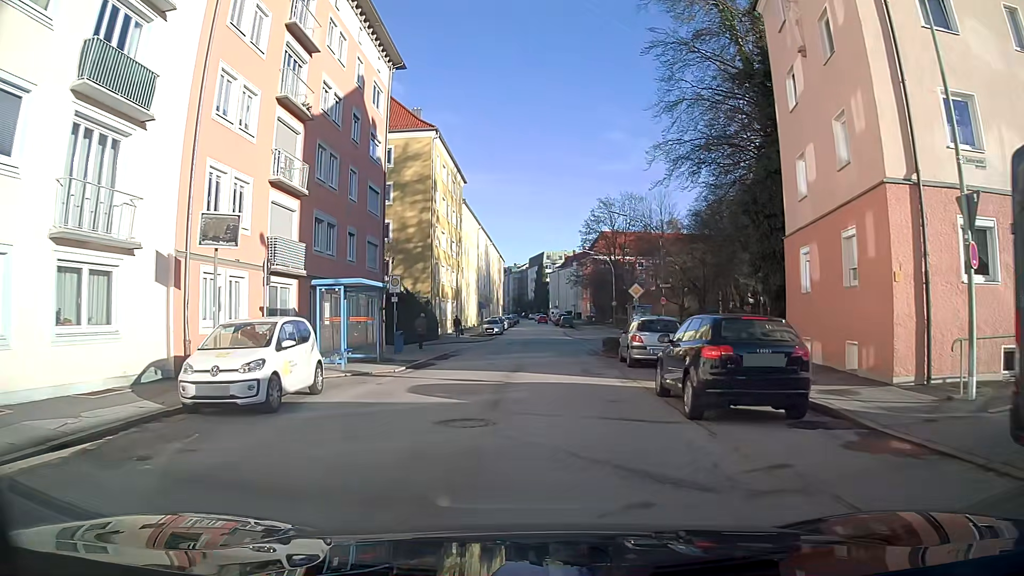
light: Day
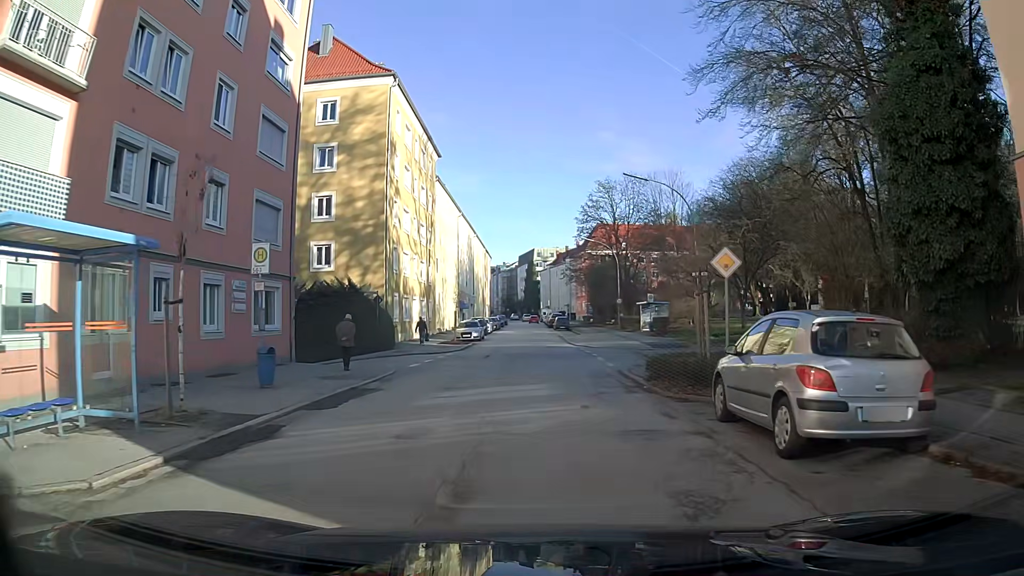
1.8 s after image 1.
(+0.1, +12.8) m; +1°
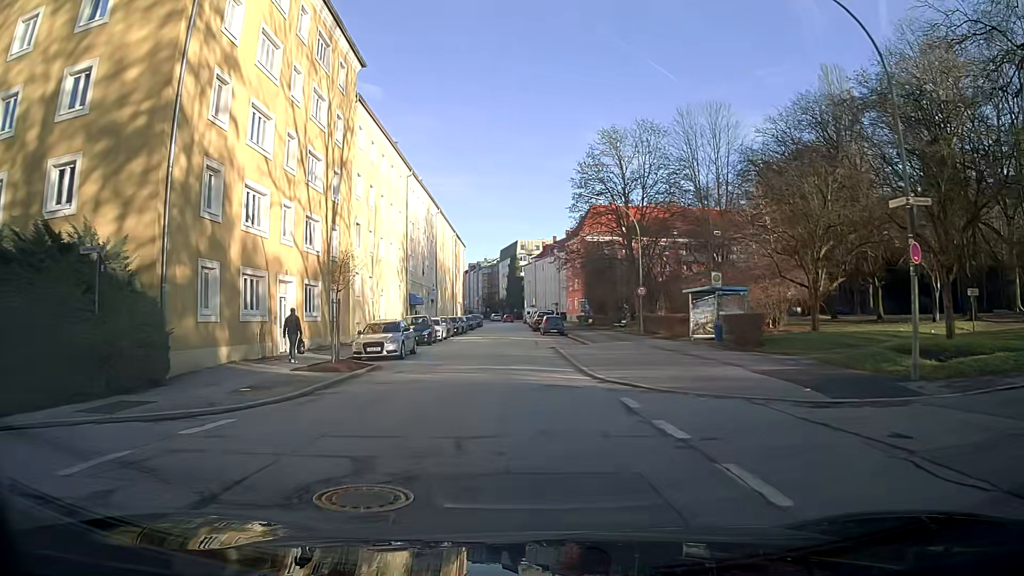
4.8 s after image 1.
(+0.5, +22.7) m; +1°
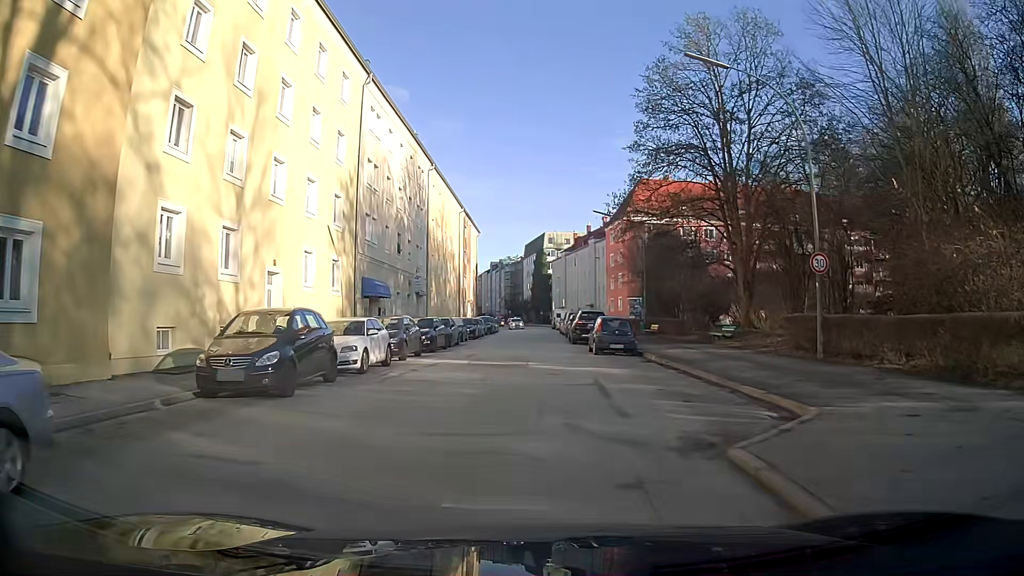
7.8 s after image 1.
(-0.4, +23.7) m; -2°
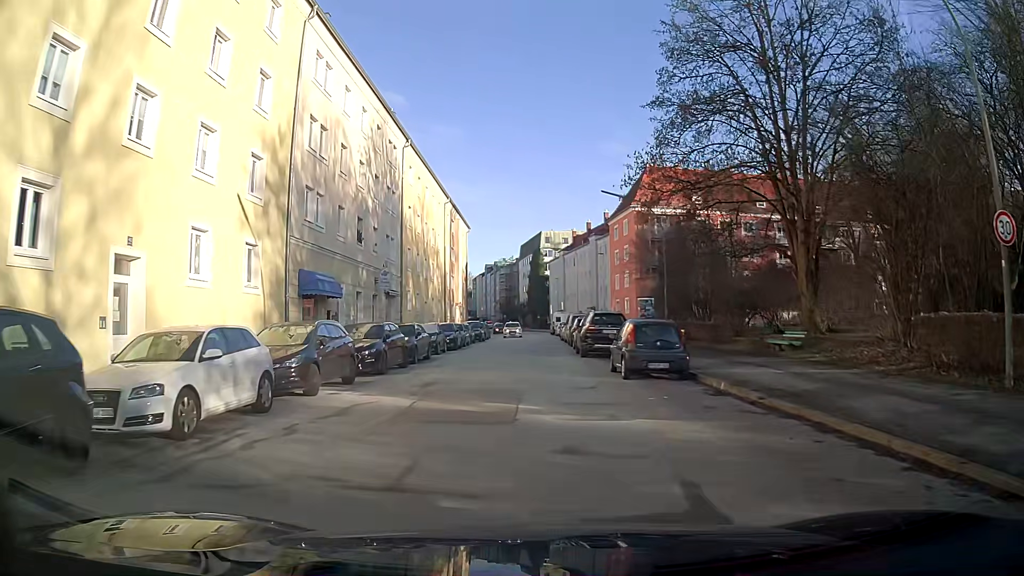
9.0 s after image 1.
(+0.1, +8.9) m; +1°
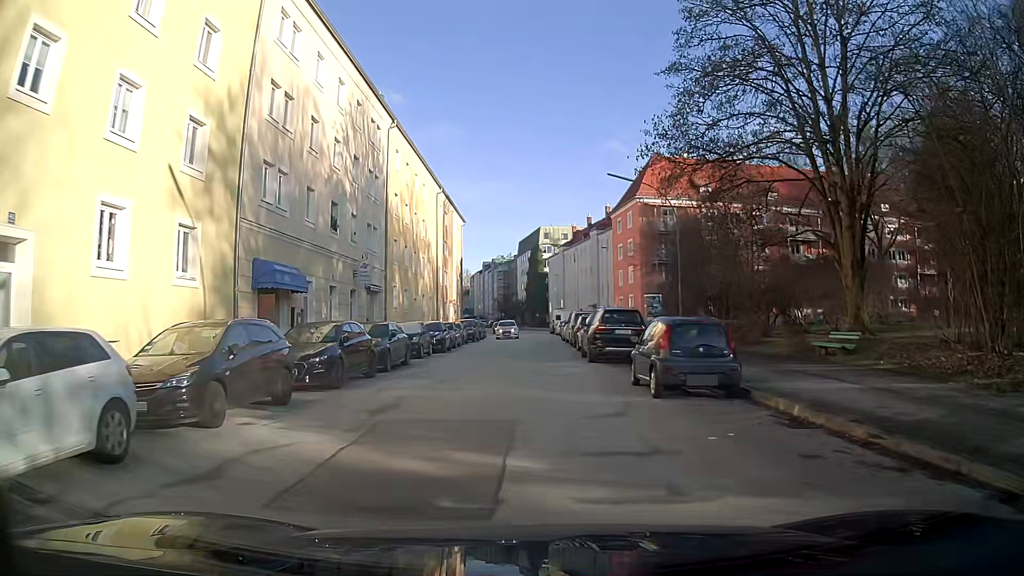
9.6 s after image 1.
(0.0, +4.2) m; 0°
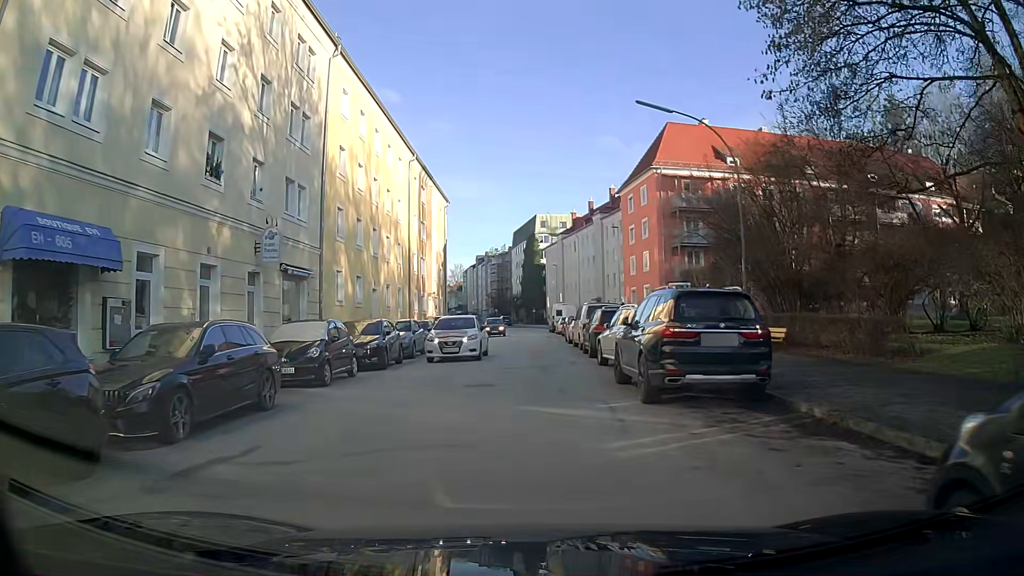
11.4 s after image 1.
(0.0, +11.5) m; 0°
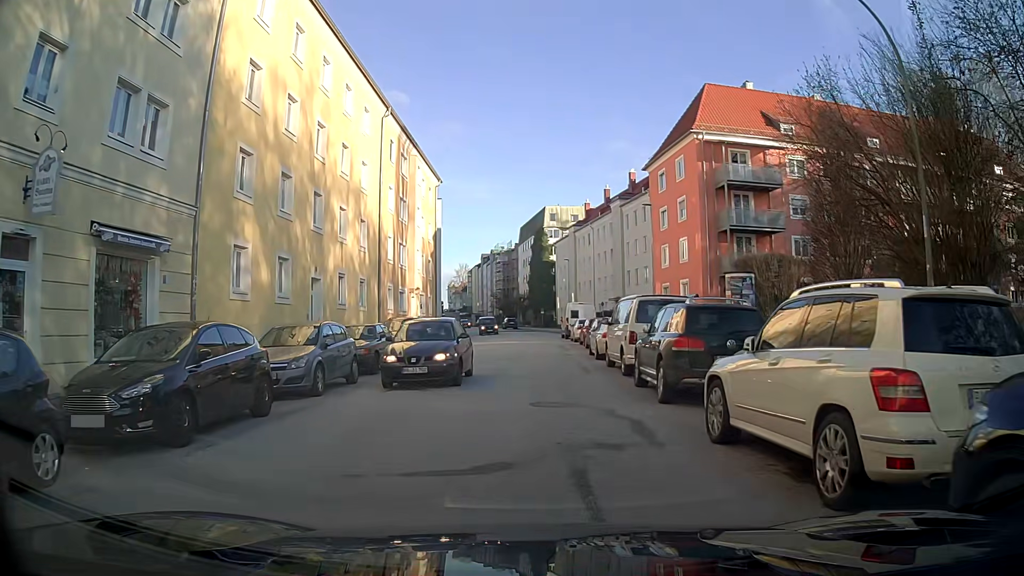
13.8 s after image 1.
(0.0, +11.5) m; 0°
(0, +10) (0, +20) (0, +30) (-1, +40) (-1, +50) (-2, +60) (-3, +70) (-5, +80) (-6, +90) (-8, +99) m
